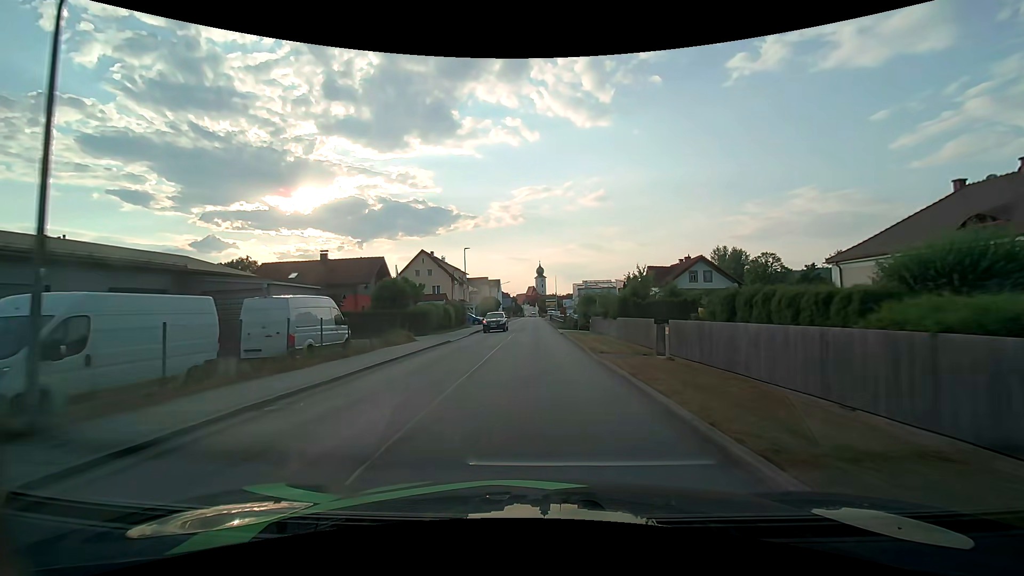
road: unclassified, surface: asphalt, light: Day
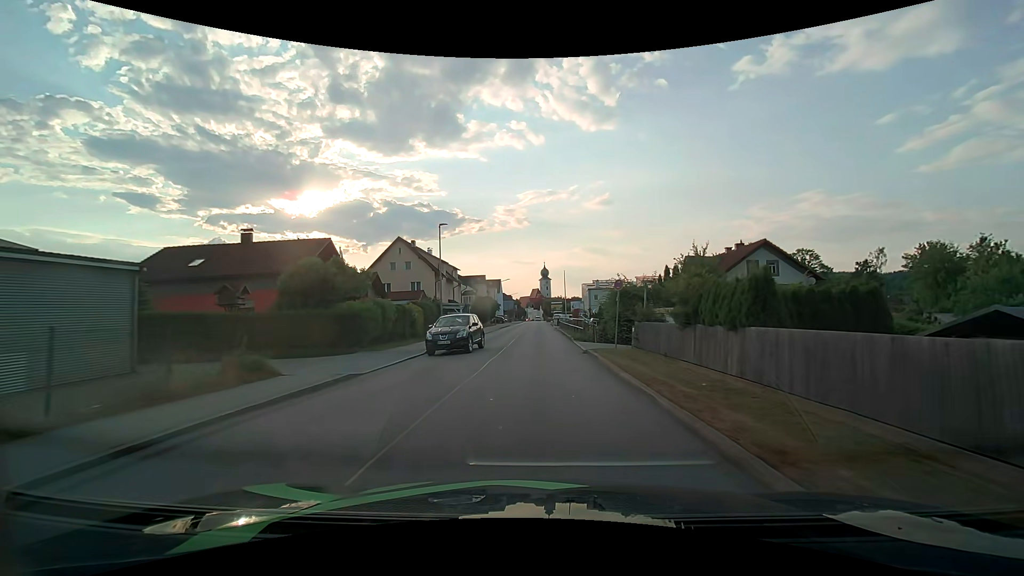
(0.0, +15.0) m; 0°
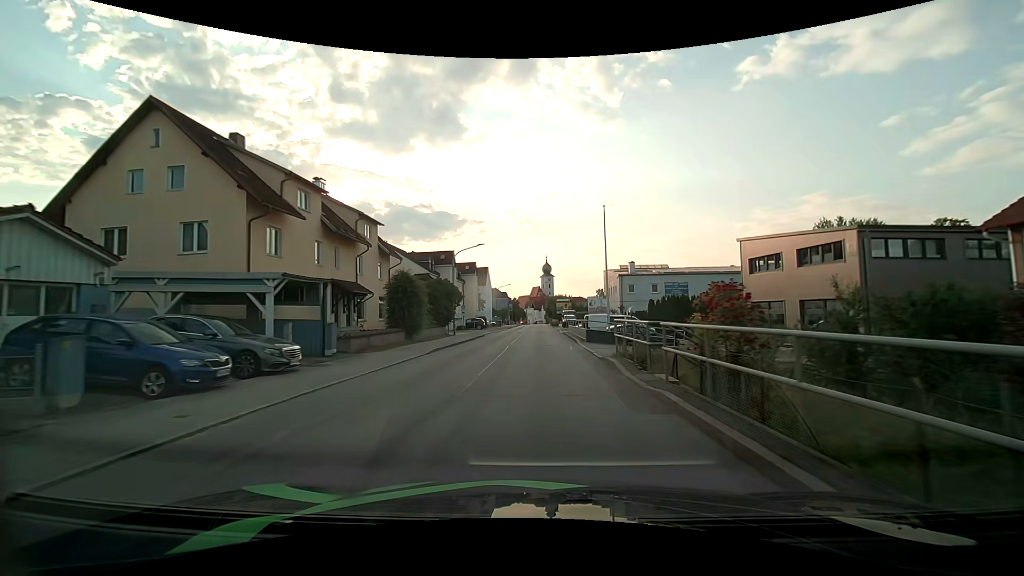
(+0.1, +39.1) m; 0°
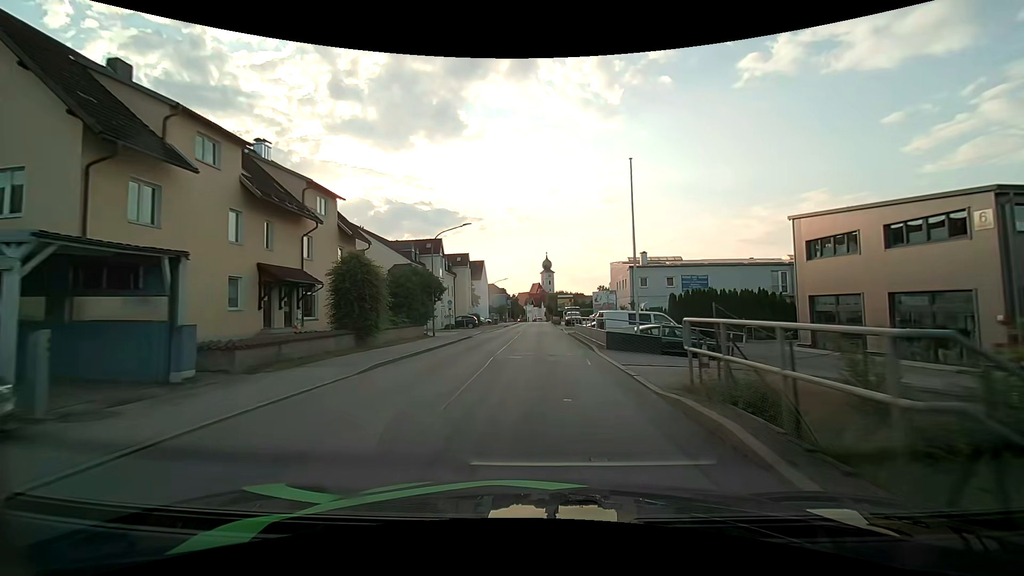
(0.0, +7.7) m; 0°
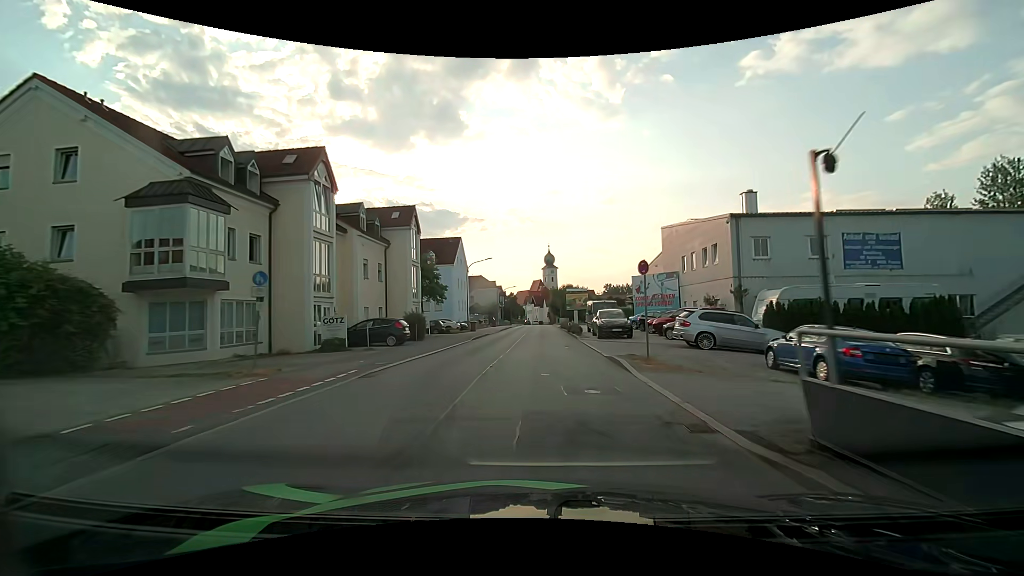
(-0.2, +30.4) m; -1°
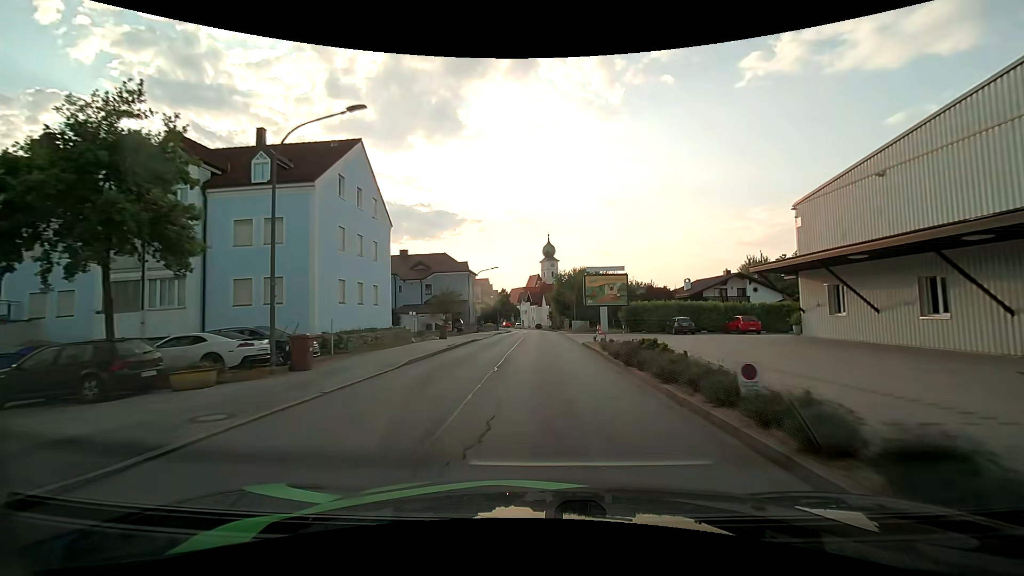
(+0.1, +37.7) m; 0°
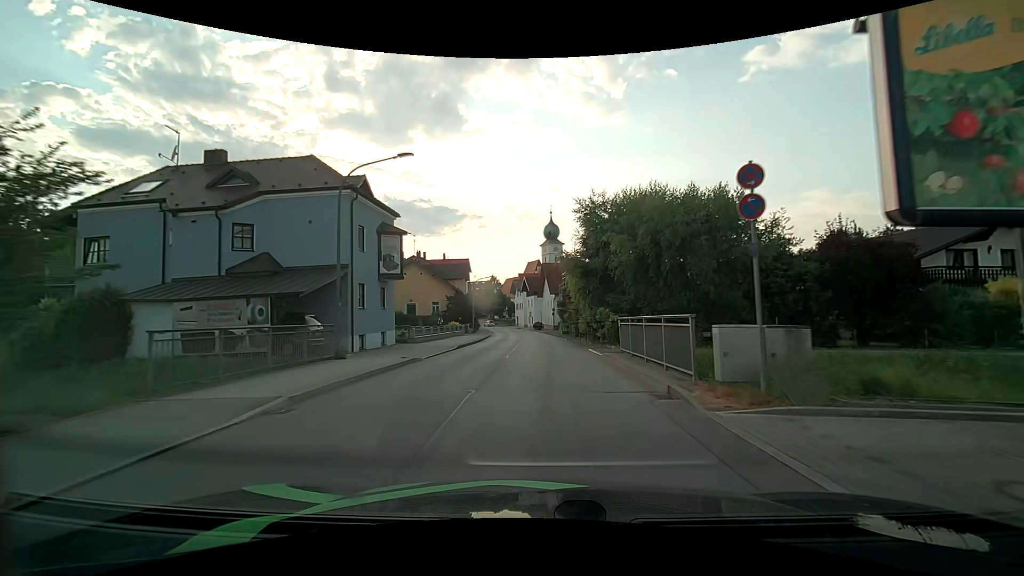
(+0.3, +38.6) m; 0°
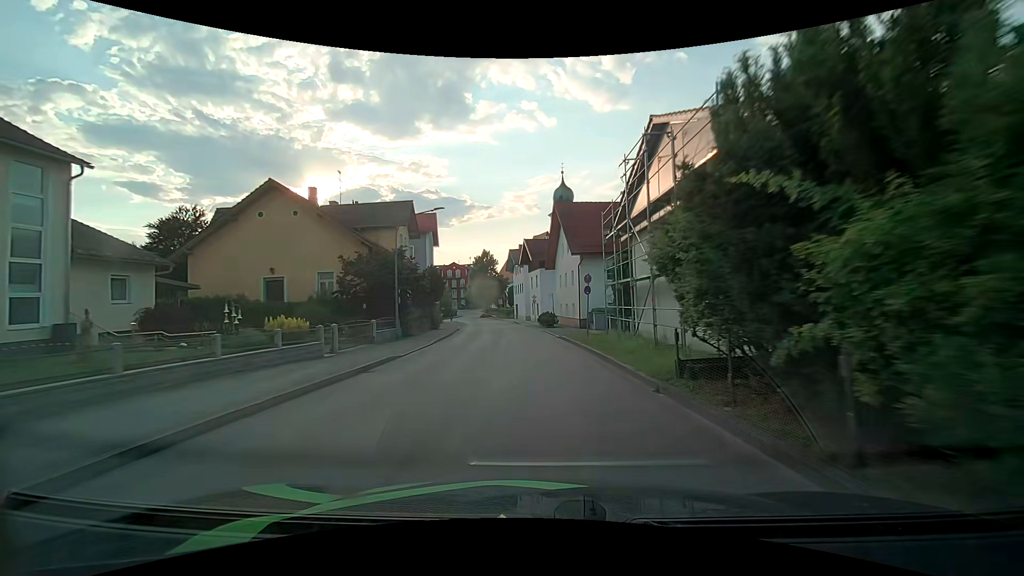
(+0.1, +36.6) m; -1°
(0, +10) (-1, +20) (-1, +30) (-2, +40) (-3, +50) (-5, +60) (-6, +70) (-8, +79) (-12, +89) (-20, +95) m
